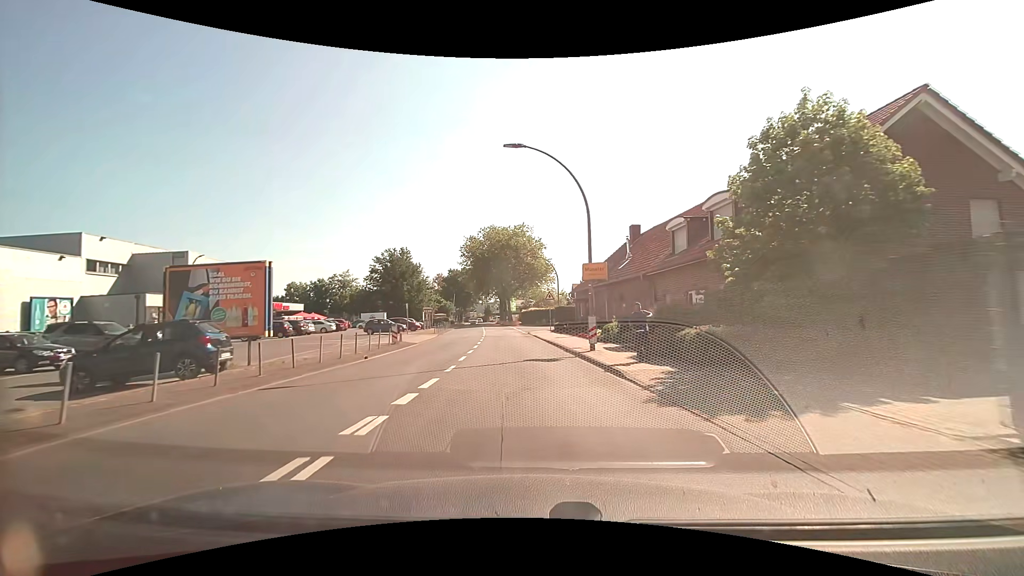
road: unclassified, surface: asphalt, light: Day
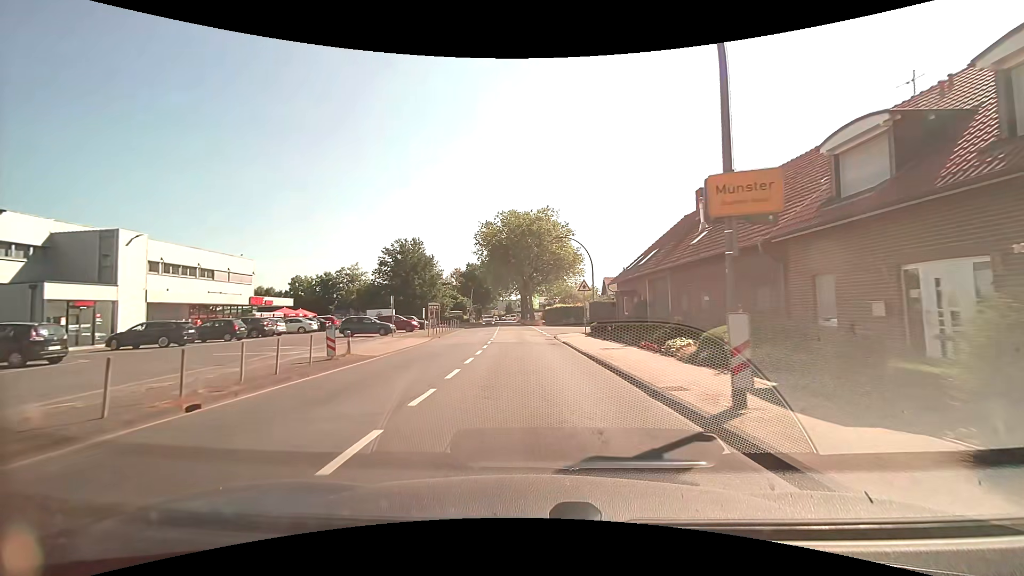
(-0.2, +11.4) m; -2°
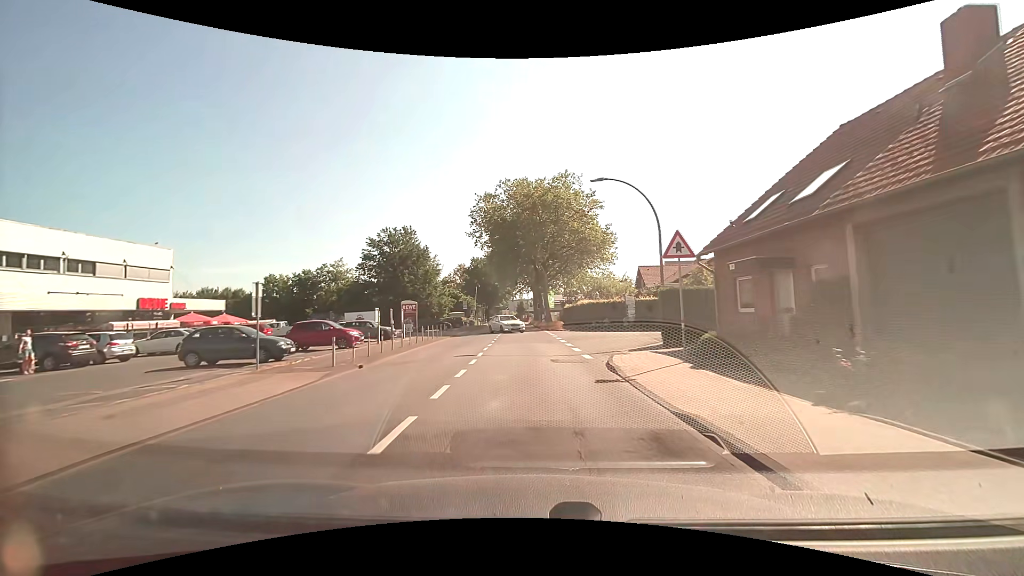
(-0.3, +17.7) m; -1°
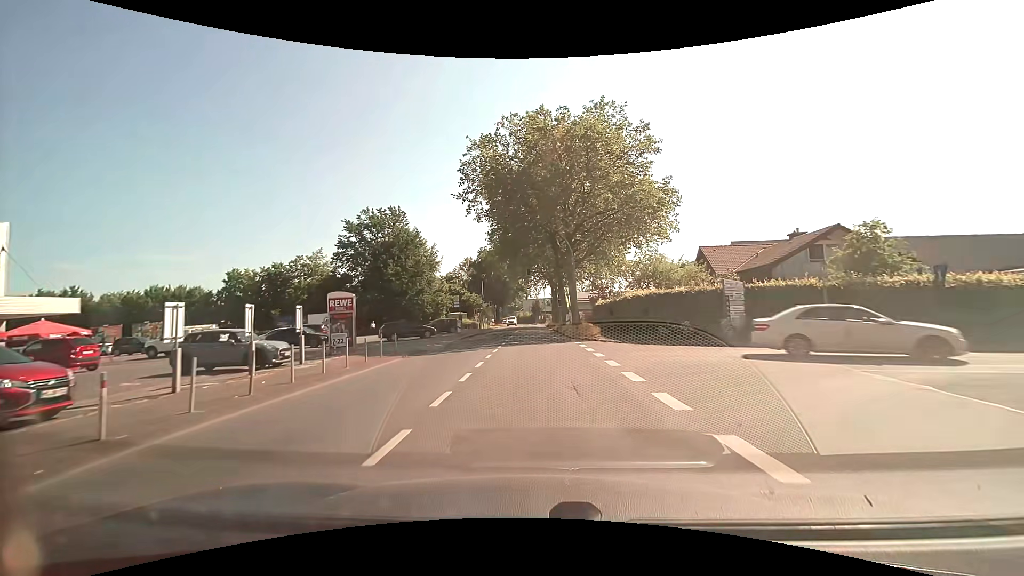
(-0.4, +17.8) m; -2°
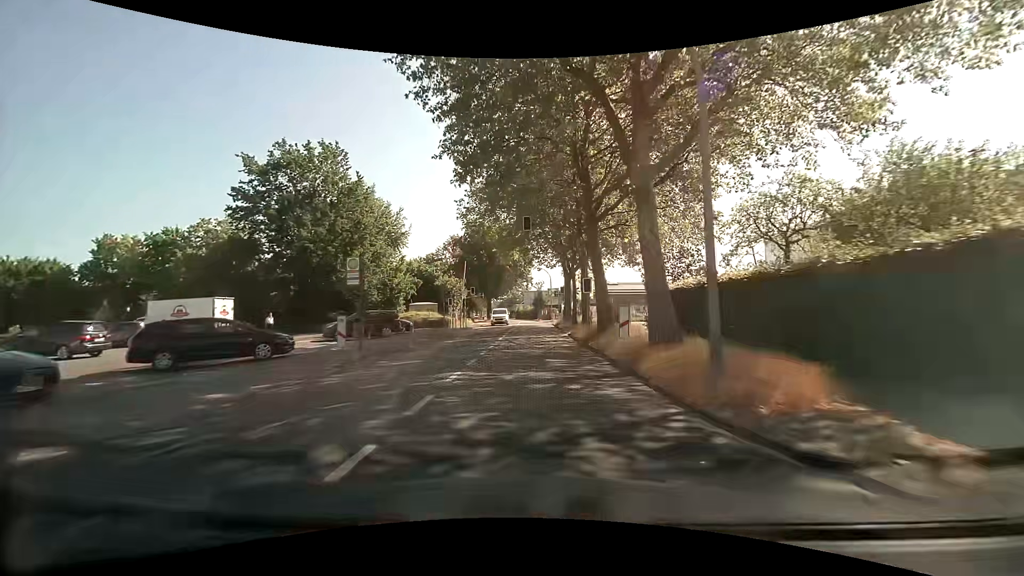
(0.0, +24.9) m; 0°
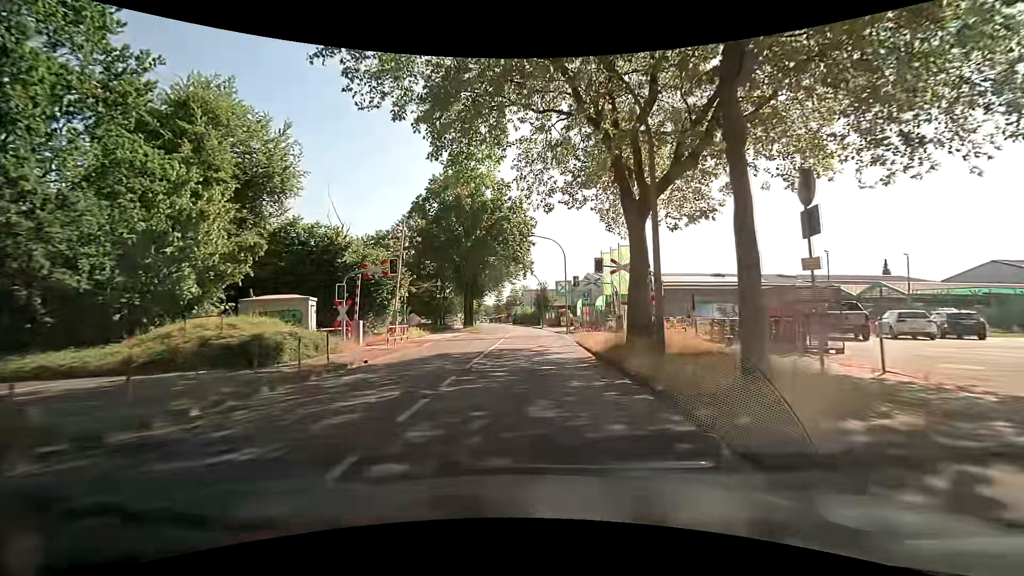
(0.0, +30.4) m; -1°
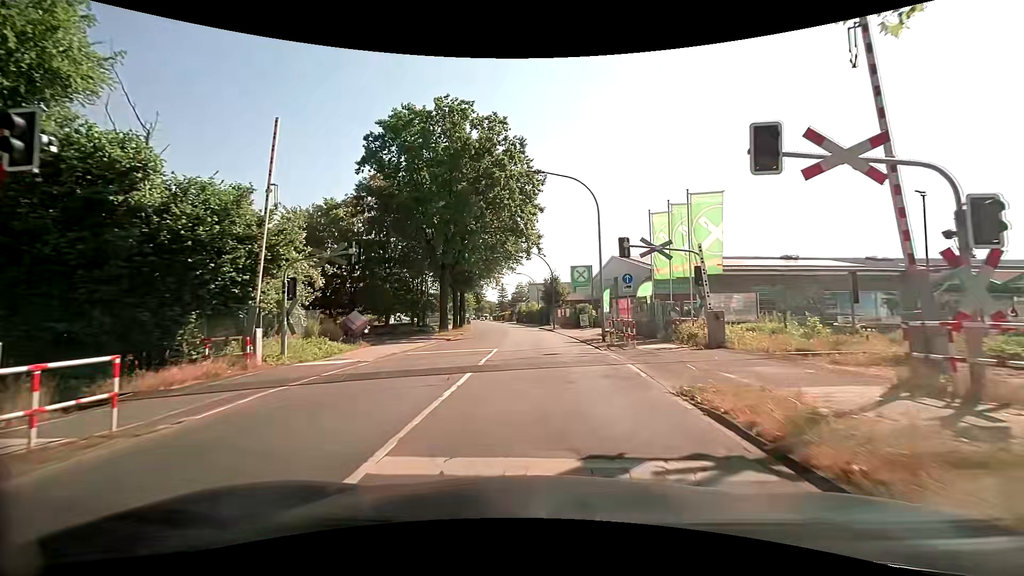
(0.0, +17.1) m; -1°
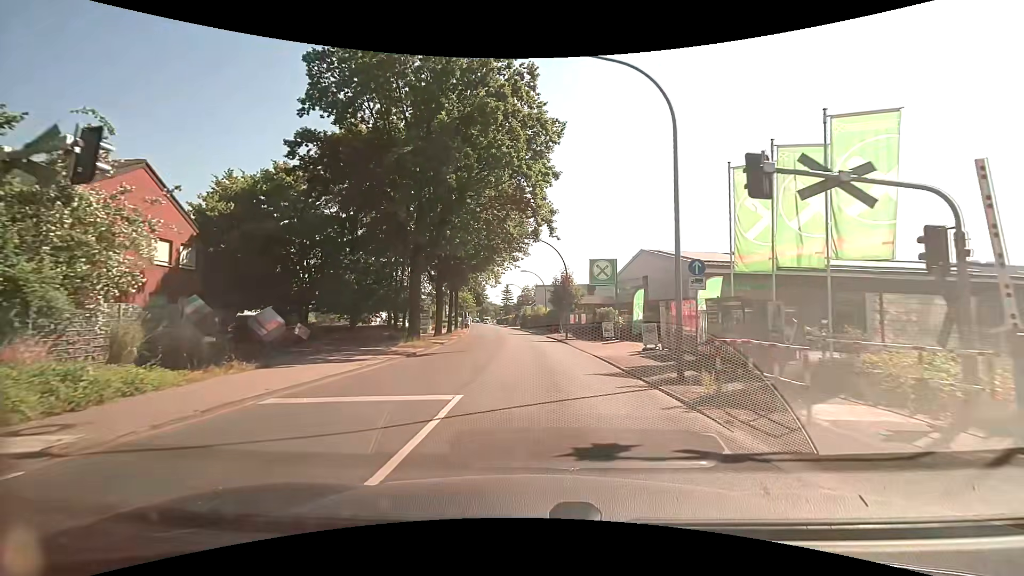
(+0.1, +10.7) m; +1°
(0, +10) (0, +20) (-1, +30) (-1, +40) (-2, +50) (-3, +60) (-4, +70) (-5, +80) (-7, +90) (-8, +100) m
